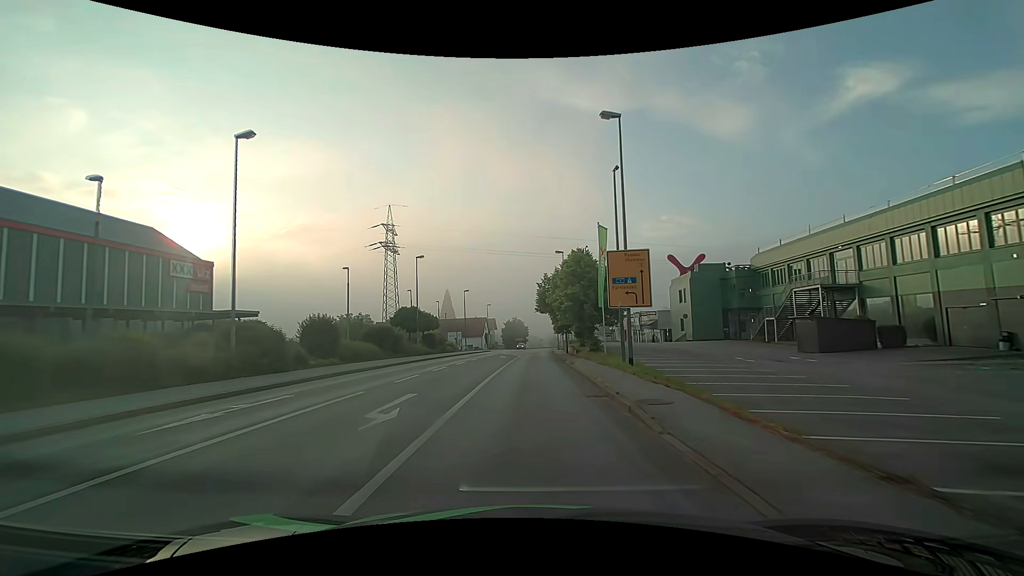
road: tertiary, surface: asphalt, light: Day
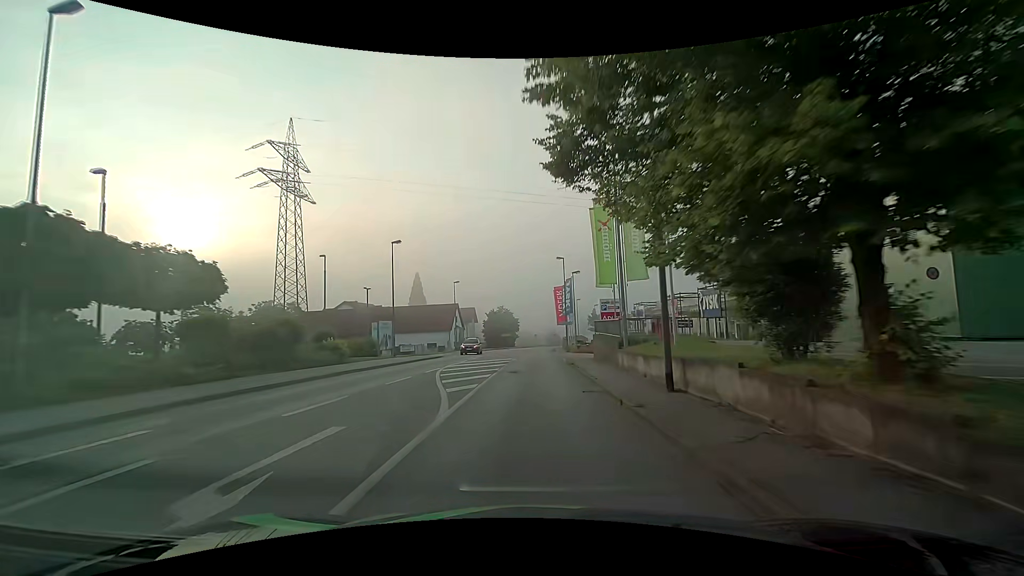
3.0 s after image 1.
(+0.2, +38.4) m; 0°
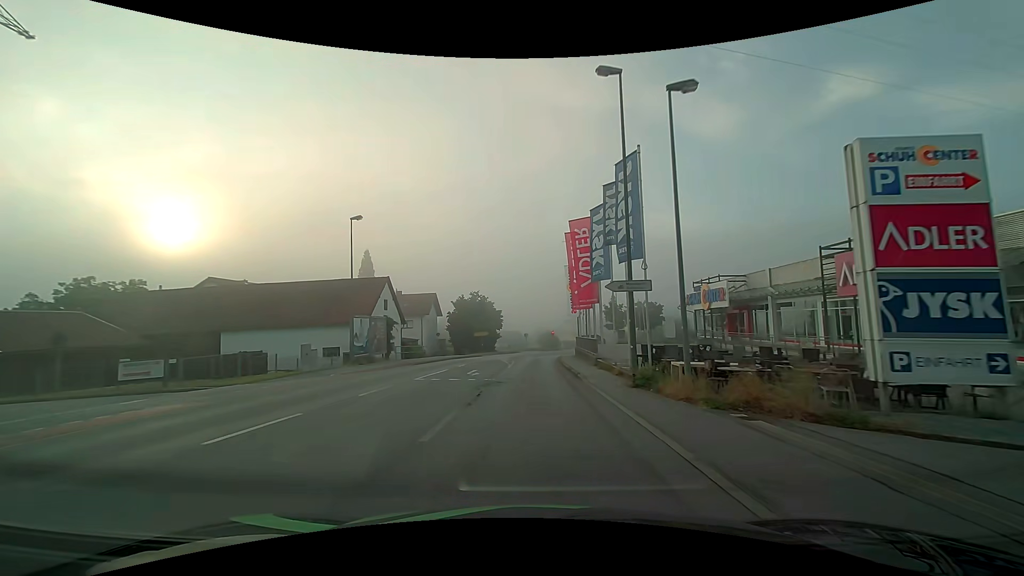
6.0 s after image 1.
(+0.7, +38.3) m; +2°
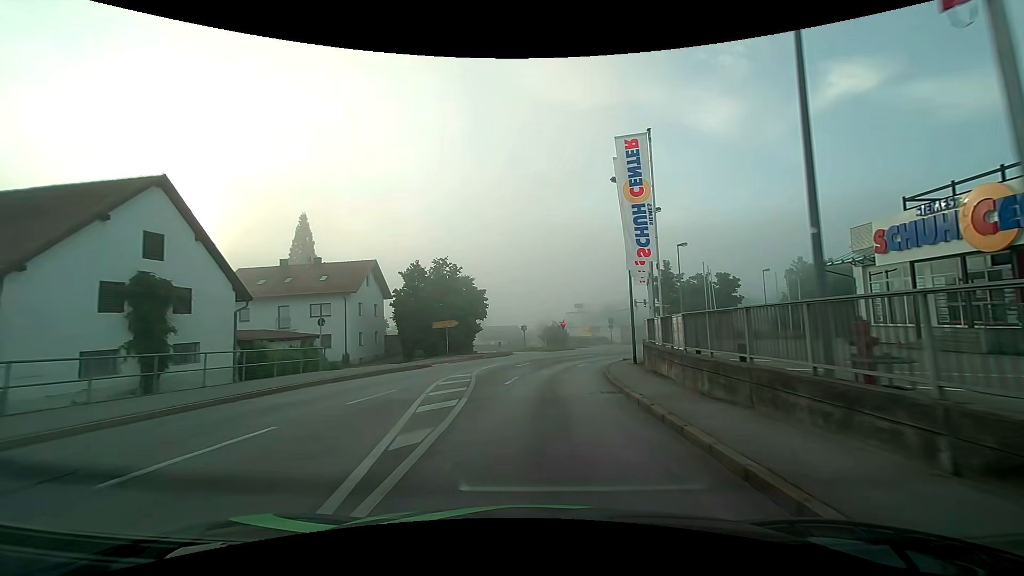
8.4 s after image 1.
(0.0, +30.8) m; 0°
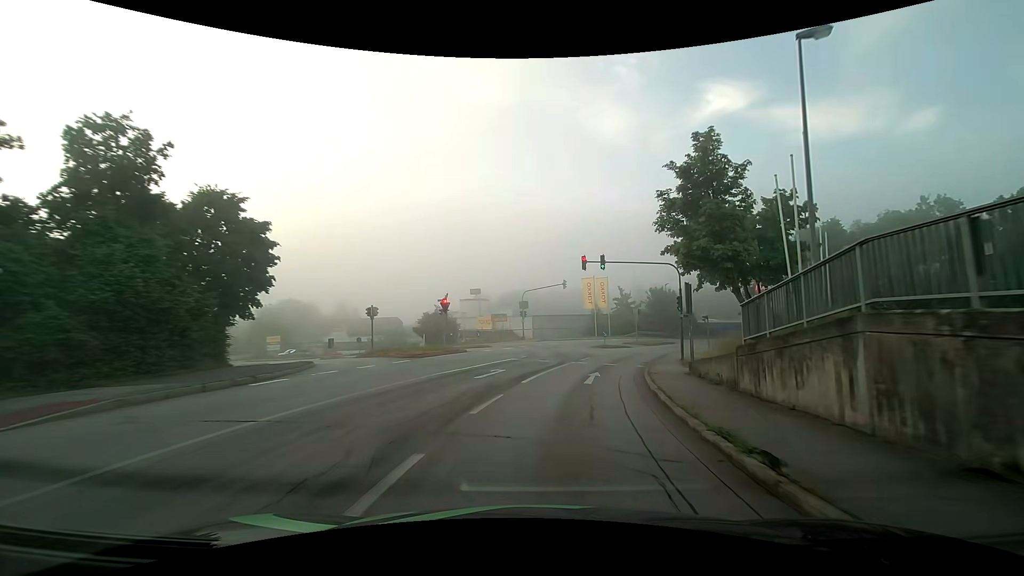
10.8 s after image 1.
(+2.5, +30.5) m; +12°
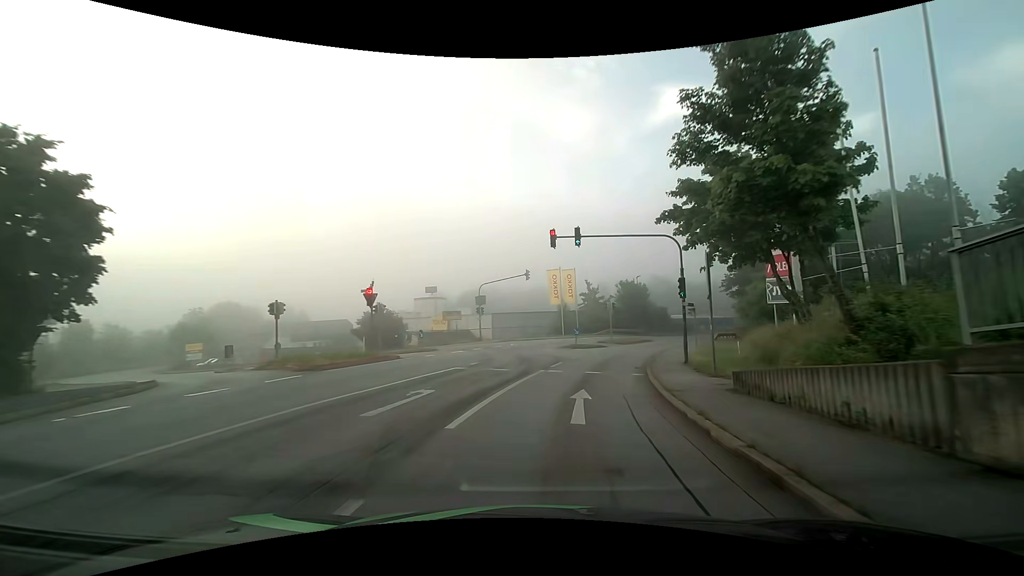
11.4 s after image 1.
(+0.2, +7.7) m; +4°
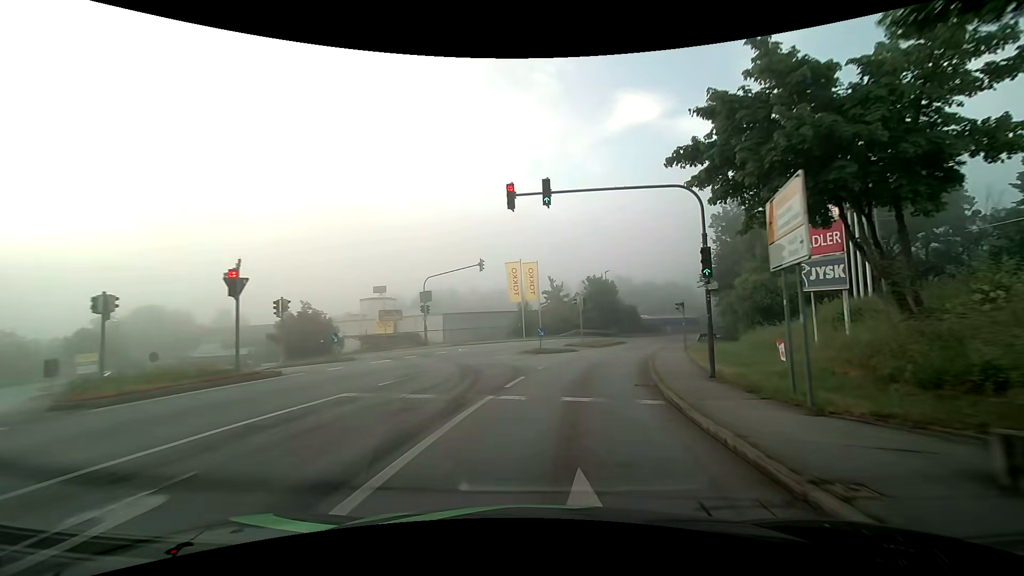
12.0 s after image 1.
(+0.2, +7.7) m; +4°
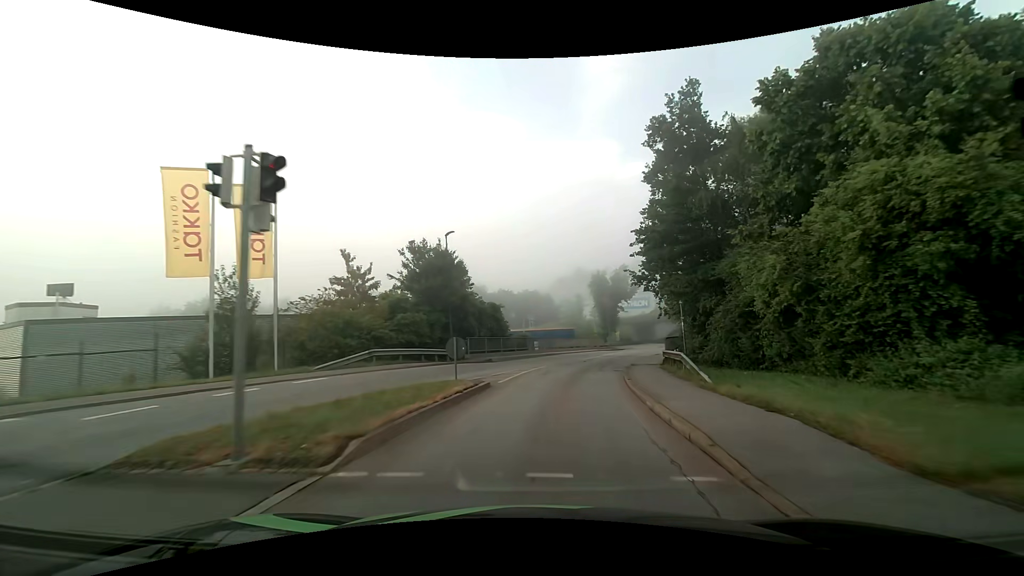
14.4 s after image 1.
(+4.6, +29.9) m; +17°
(0, +10) (+2, +20) (+4, +30) (+7, +39) (+11, +48) (+15, +58) (+19, +67) (+22, +76) (+25, +86) (+26, +96) m
